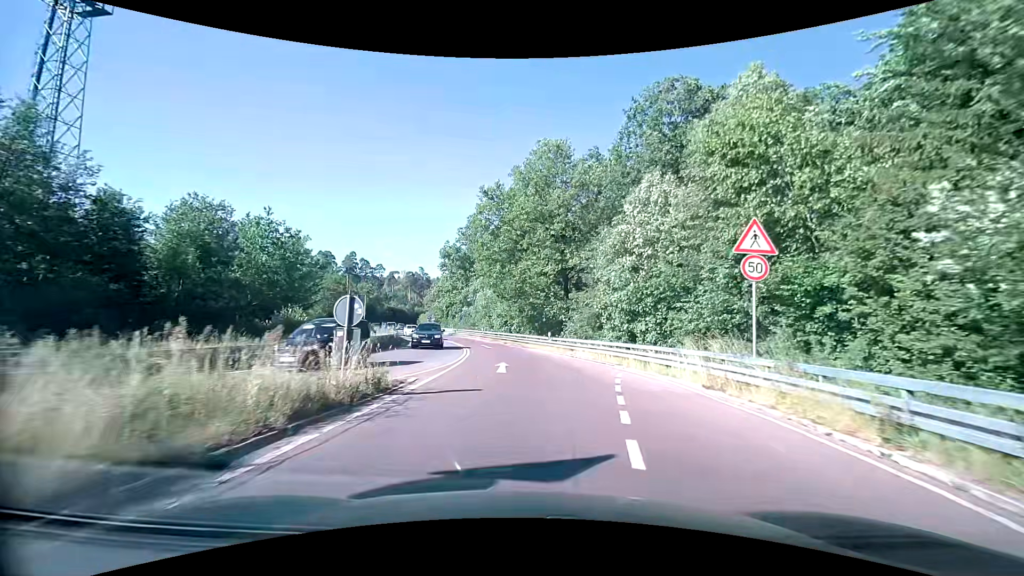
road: secondary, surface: asphalt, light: Day
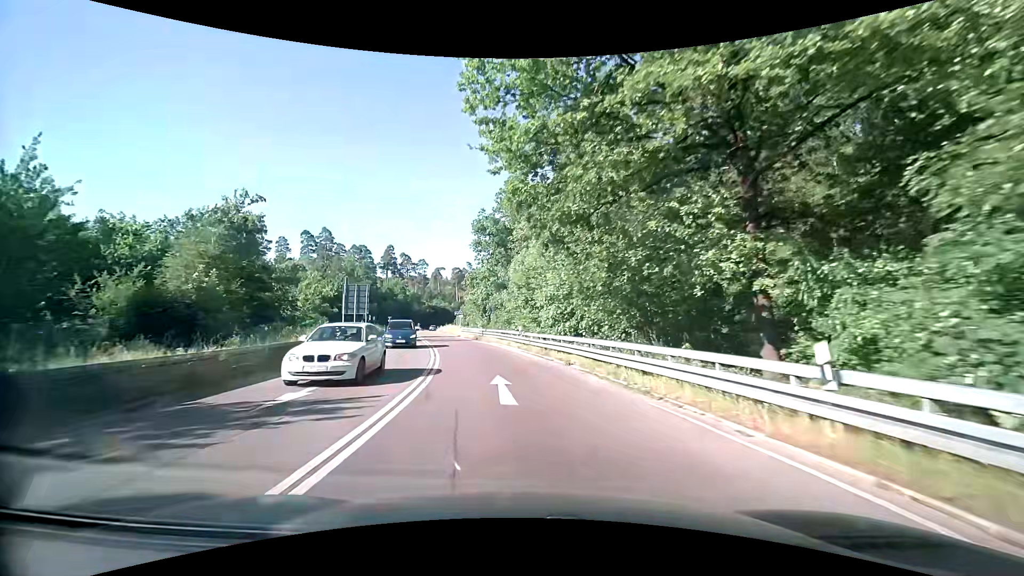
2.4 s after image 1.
(-1.0, +27.5) m; -6°
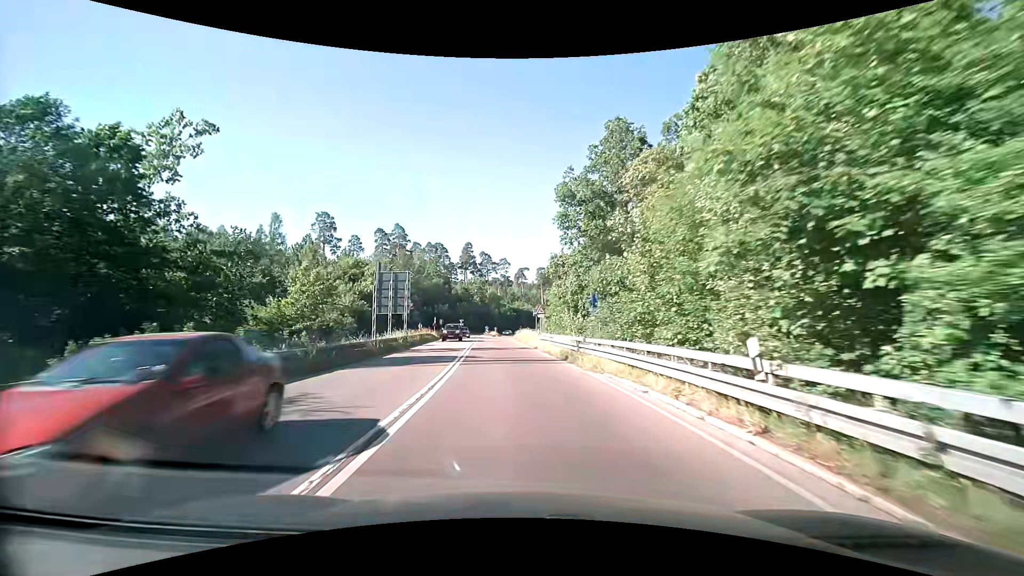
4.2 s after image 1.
(-2.2, +21.6) m; -11°
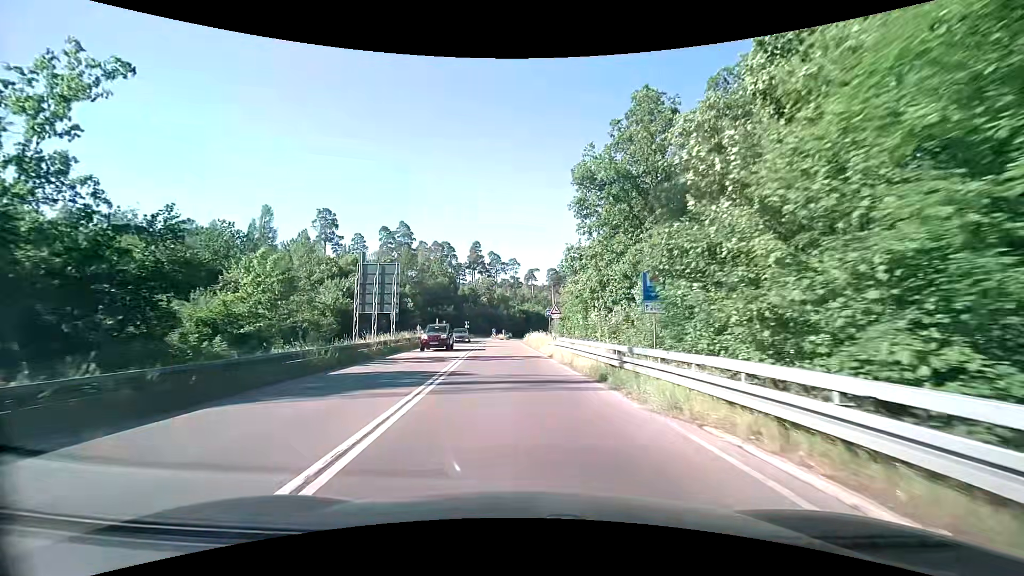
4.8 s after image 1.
(-0.1, +7.5) m; -1°
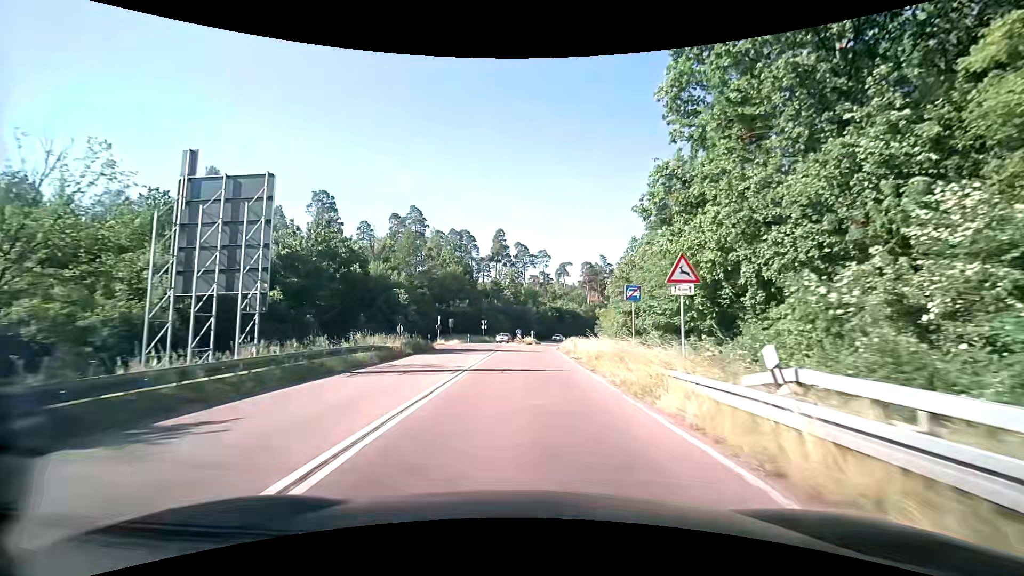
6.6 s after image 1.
(-0.9, +23.3) m; -3°
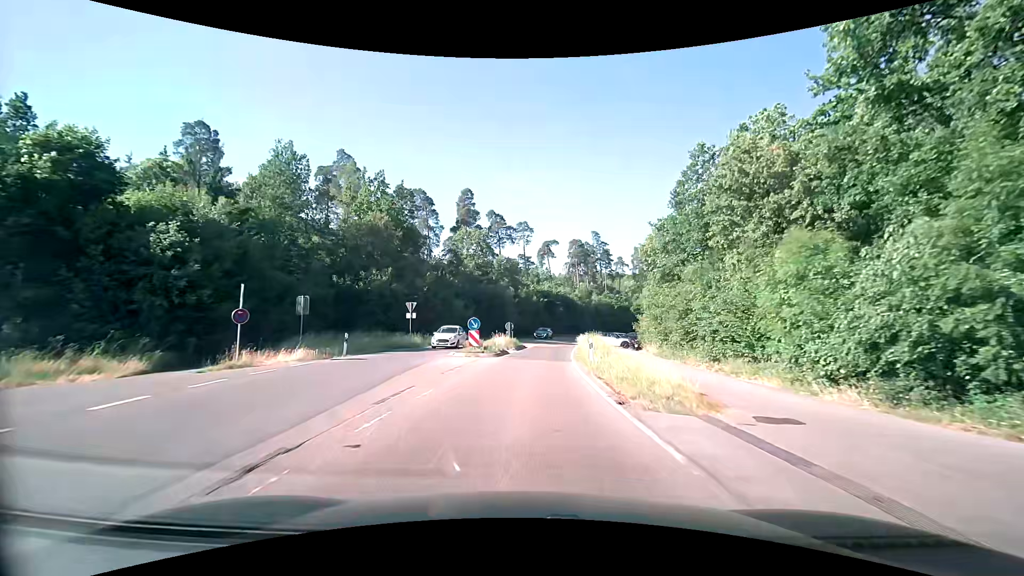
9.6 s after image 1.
(+0.3, +36.8) m; +3°
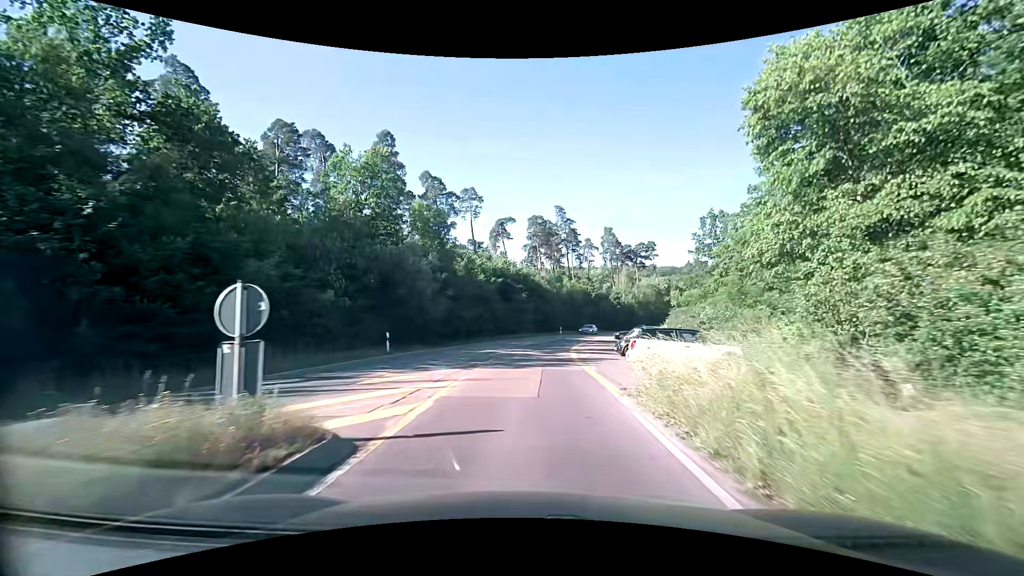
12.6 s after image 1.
(+1.0, +32.2) m; +5°
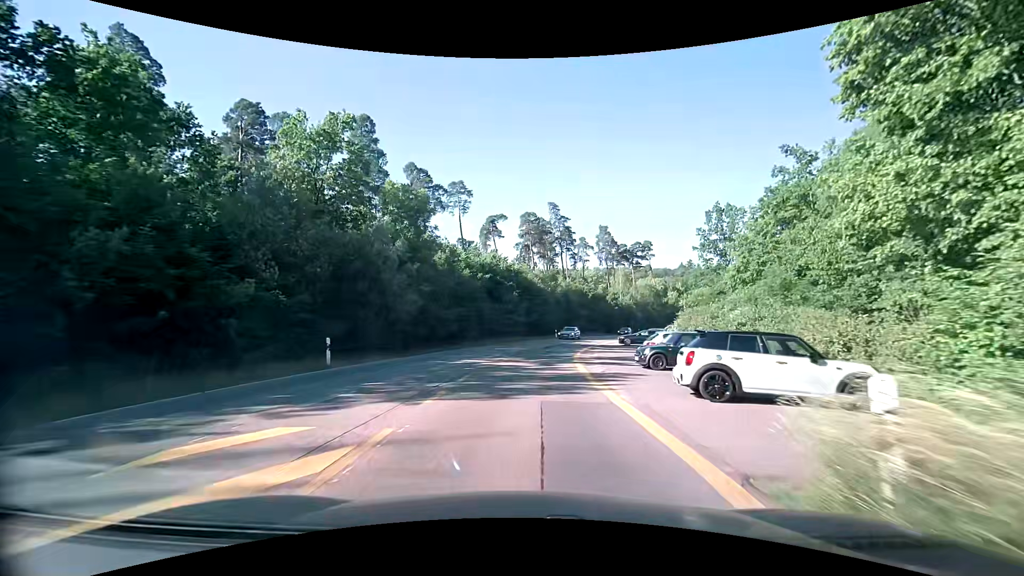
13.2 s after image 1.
(0.0, +6.7) m; 0°
(0, +10) (+1, +20) (+2, +30) (+4, +40) (+6, +49) (+9, +59) (+12, +69) (+15, +78) (+19, +87) (+24, +96) m
